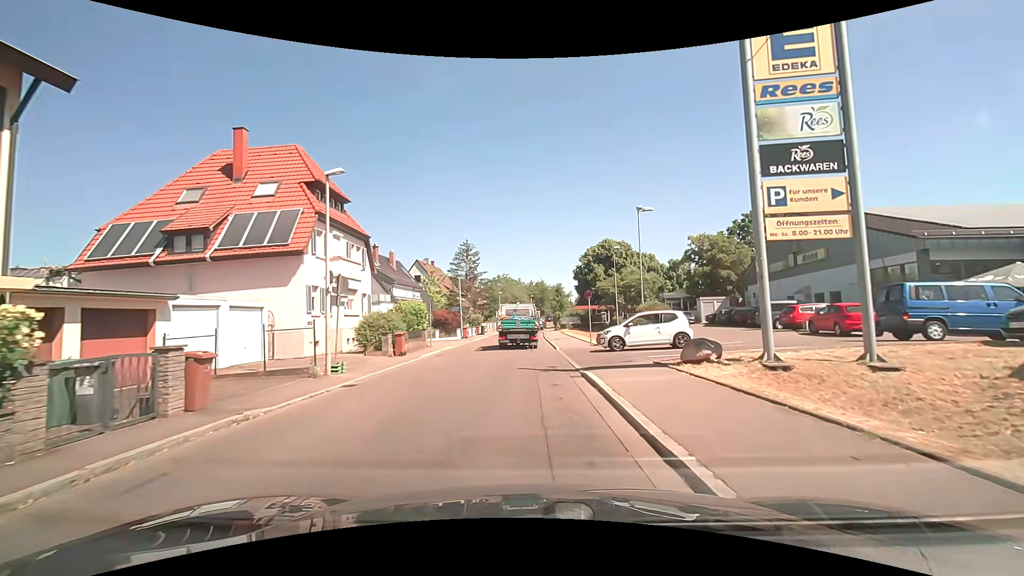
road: unclassified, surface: asphalt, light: Day
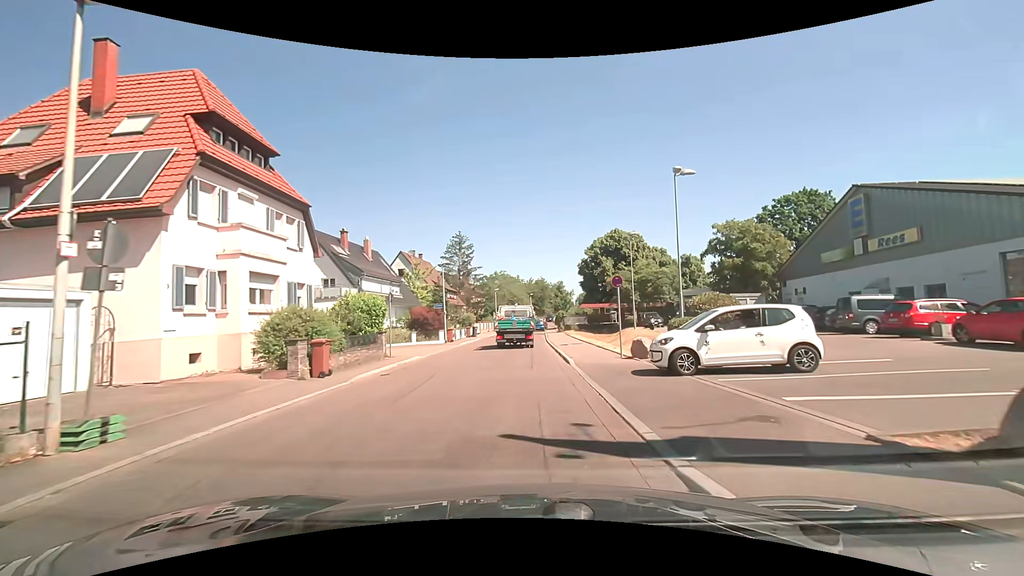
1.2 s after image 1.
(0.0, +8.6) m; 0°
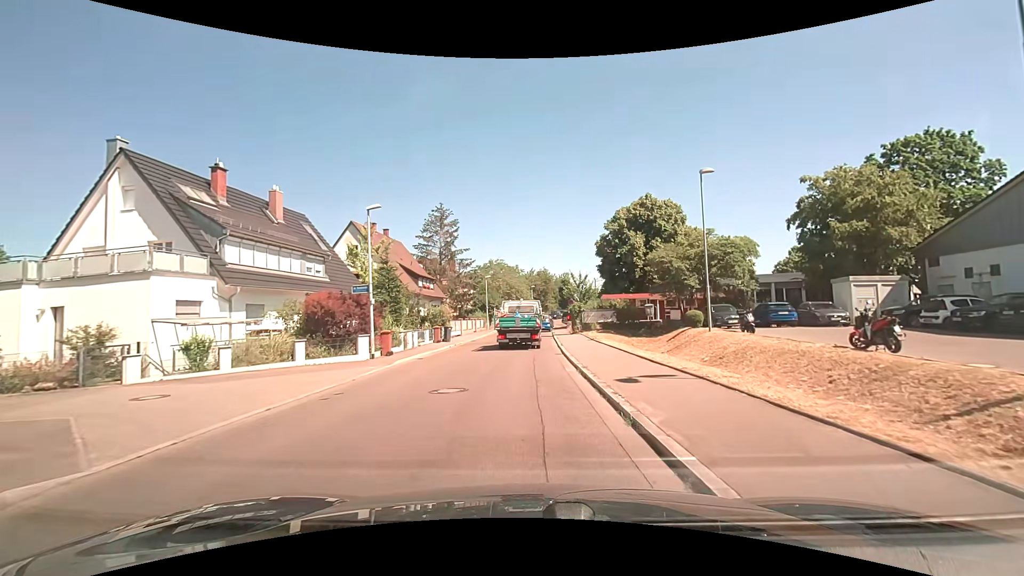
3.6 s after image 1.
(0.0, +17.4) m; 0°
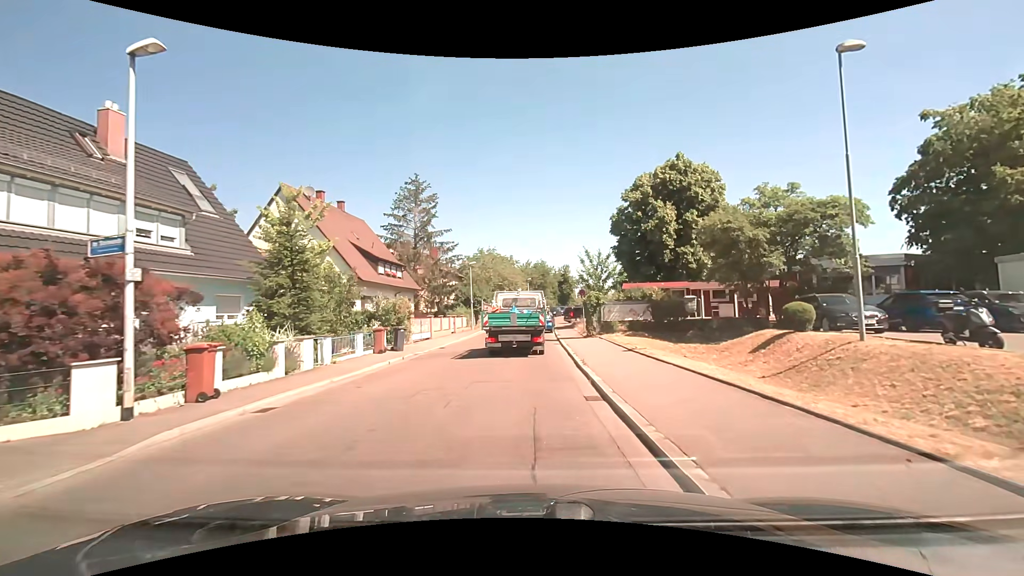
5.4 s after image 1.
(0.0, +11.5) m; 0°
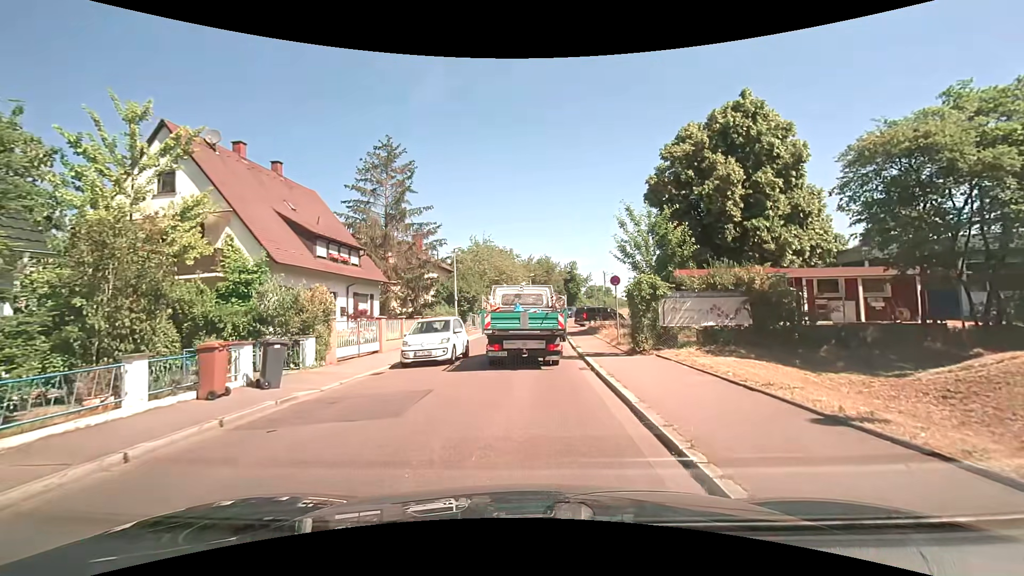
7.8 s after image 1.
(-0.1, +10.7) m; -1°
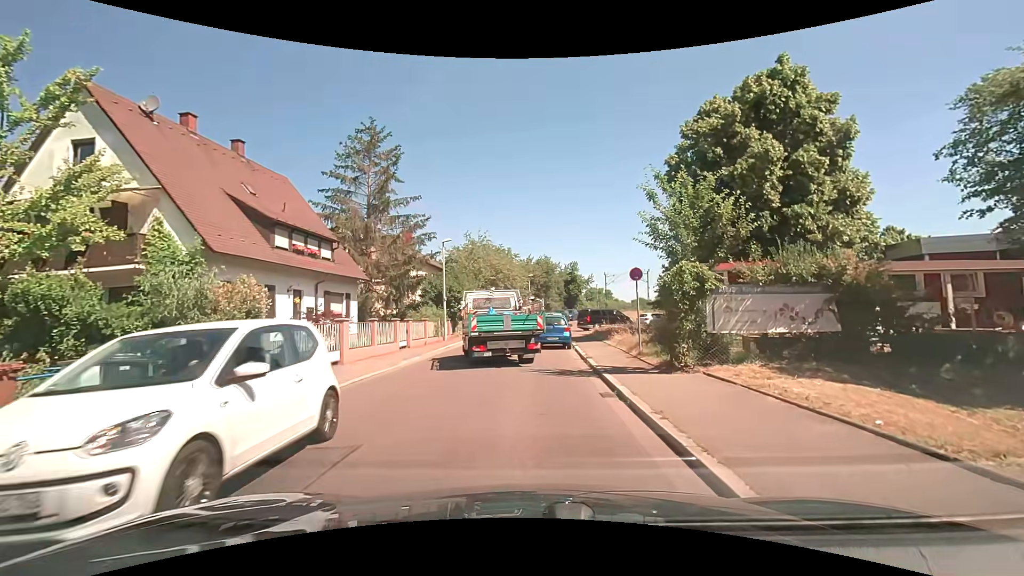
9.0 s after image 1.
(0.0, +4.0) m; +1°
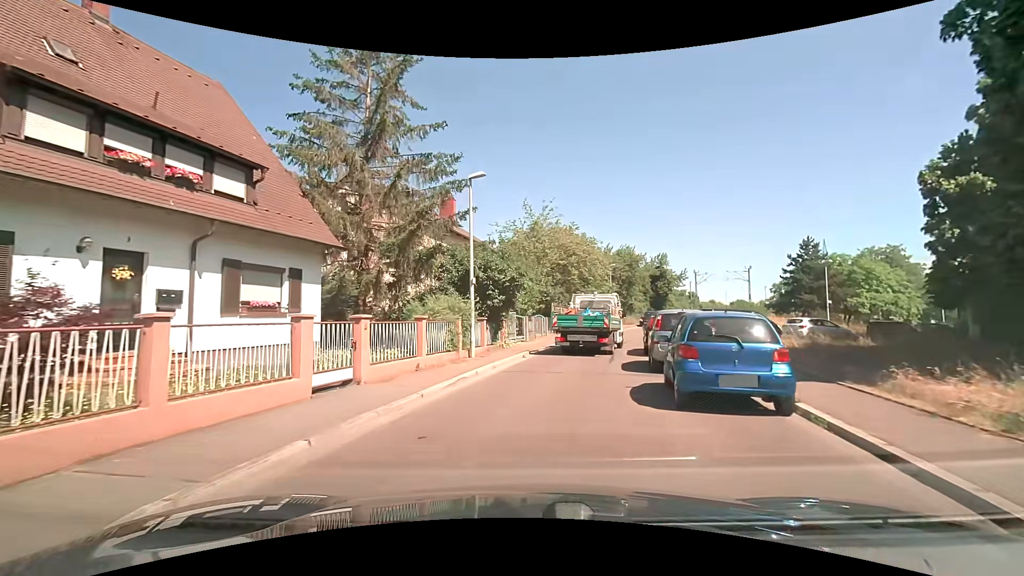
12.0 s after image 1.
(-0.8, +14.3) m; -9°
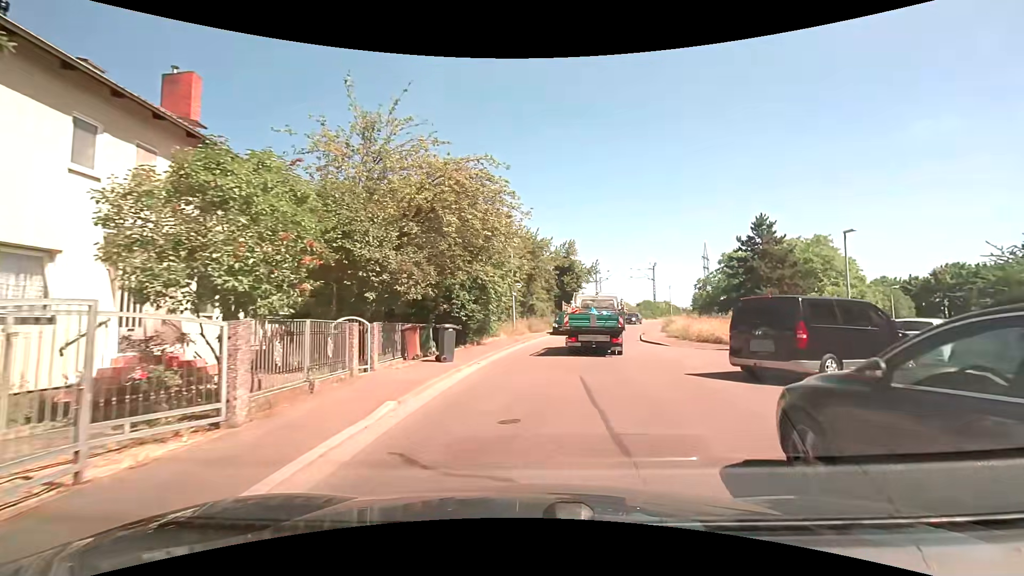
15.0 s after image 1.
(+1.8, +18.5) m; +13°
(+1, +10) (+3, +20) (+4, +30) (+7, +39) (+9, +49) (+13, +58) (+17, +68) (+21, +76) (+26, +85) (+32, +93) m
